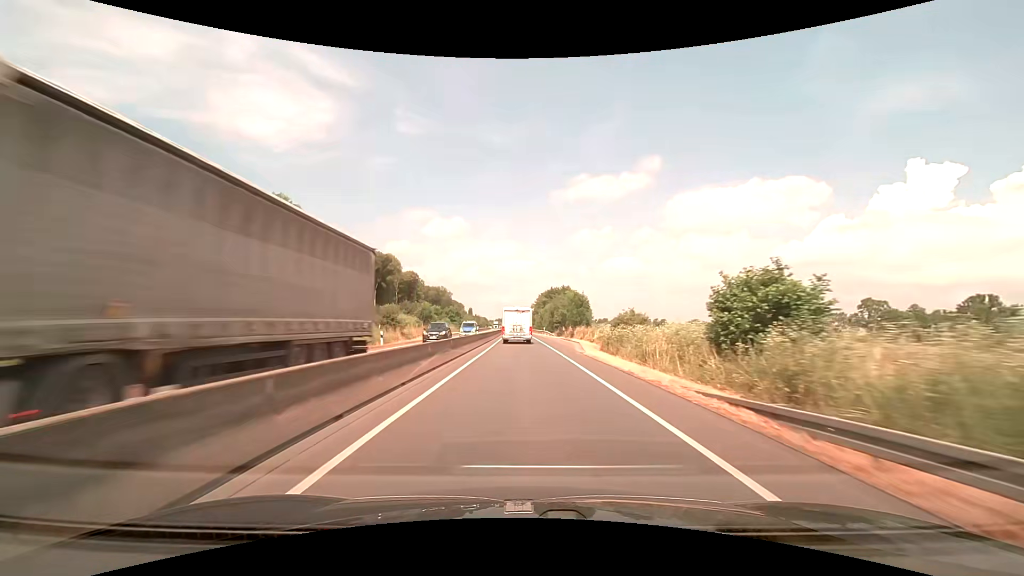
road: trunk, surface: asphalt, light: Day
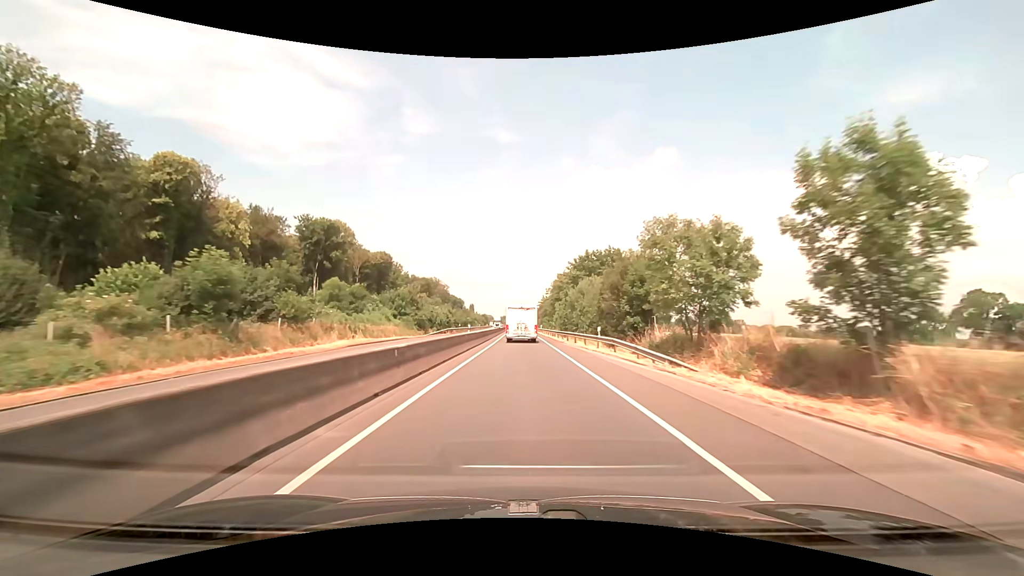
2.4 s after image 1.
(-0.6, +54.2) m; -1°
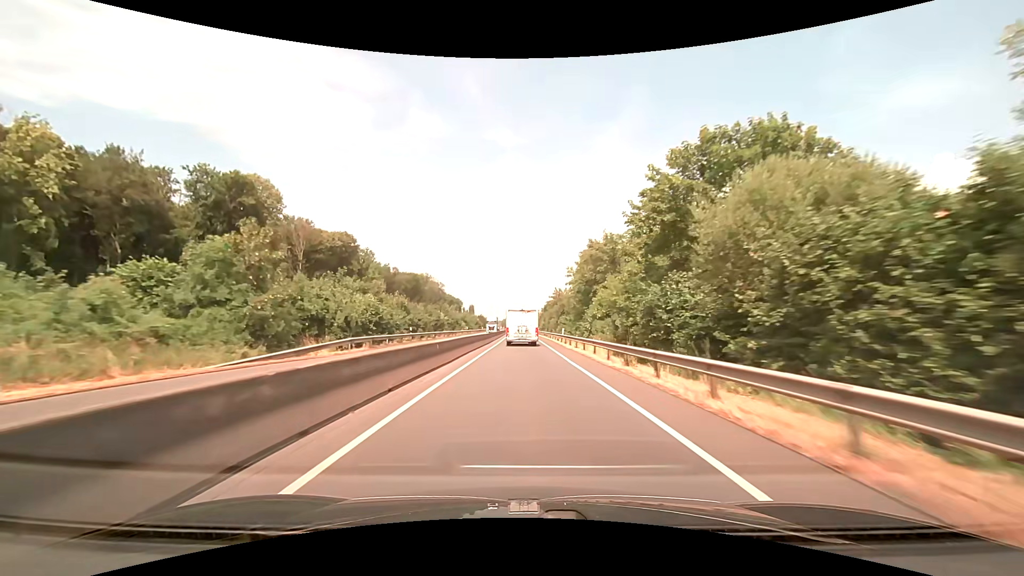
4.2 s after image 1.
(-0.2, +39.1) m; -1°
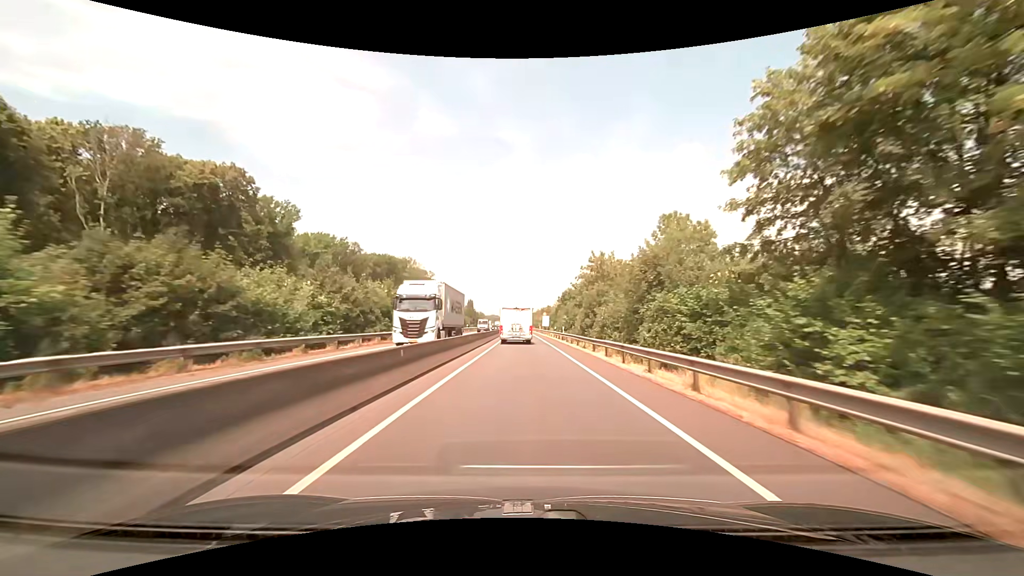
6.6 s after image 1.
(-0.2, +50.7) m; -1°
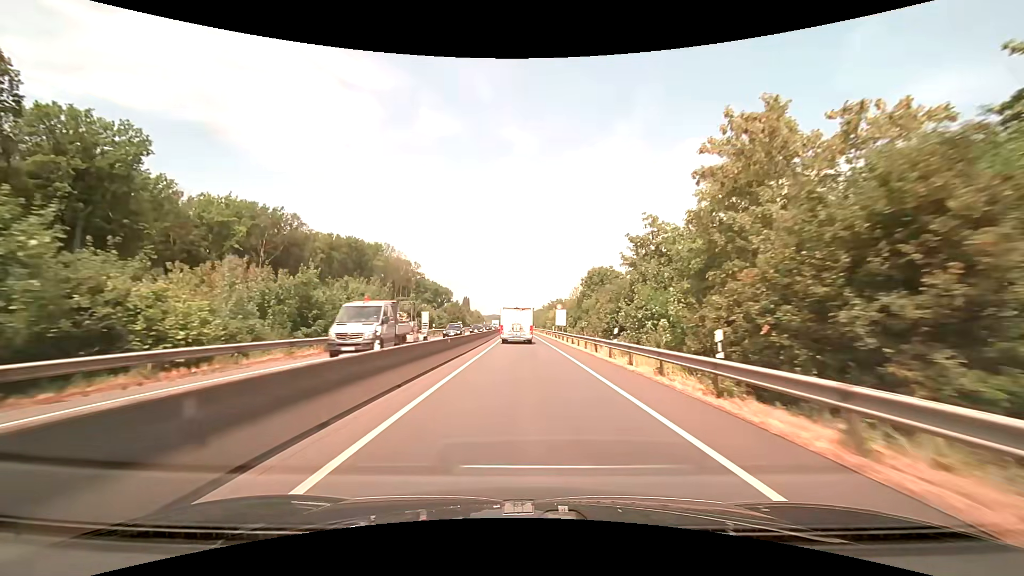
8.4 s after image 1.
(+0.1, +37.3) m; 0°
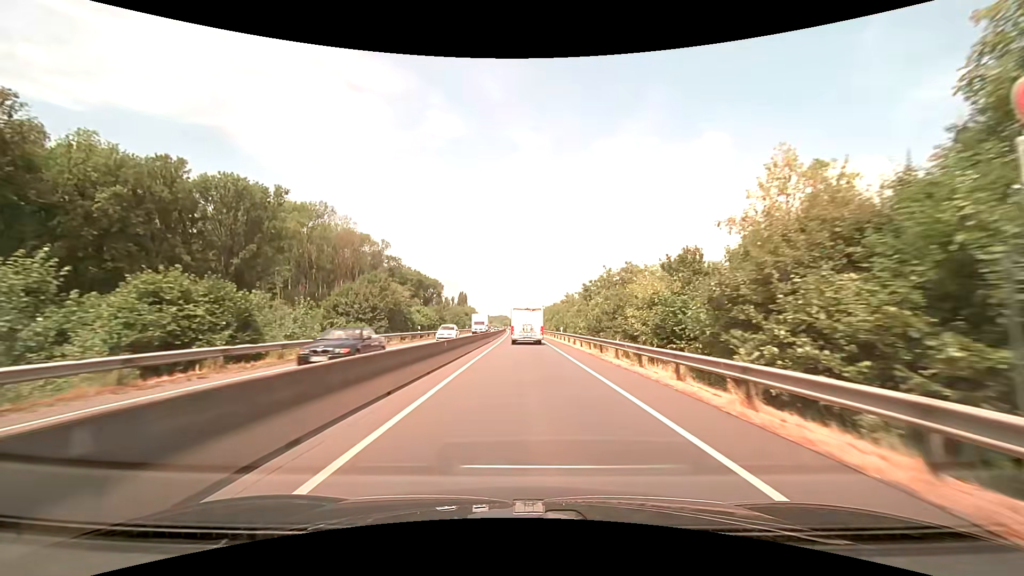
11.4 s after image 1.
(-0.7, +61.2) m; -1°
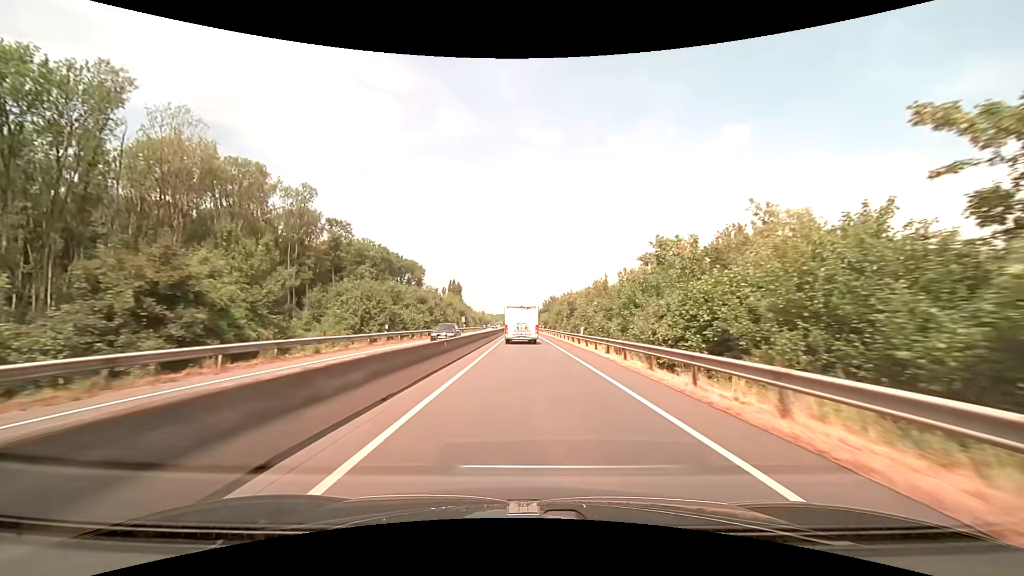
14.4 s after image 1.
(-0.5, +61.3) m; -1°
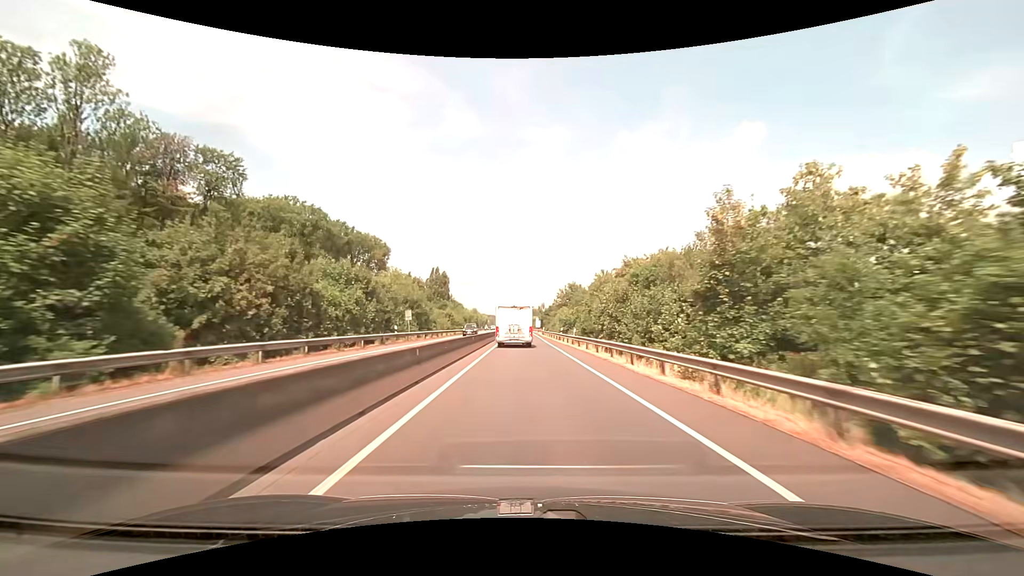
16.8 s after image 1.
(-0.2, +49.5) m; 0°
(0, +10) (0, +20) (0, +30) (0, +40) (0, +50) (0, +60) (-1, +70) (-1, +80) (-1, +90) (-1, +100) m
